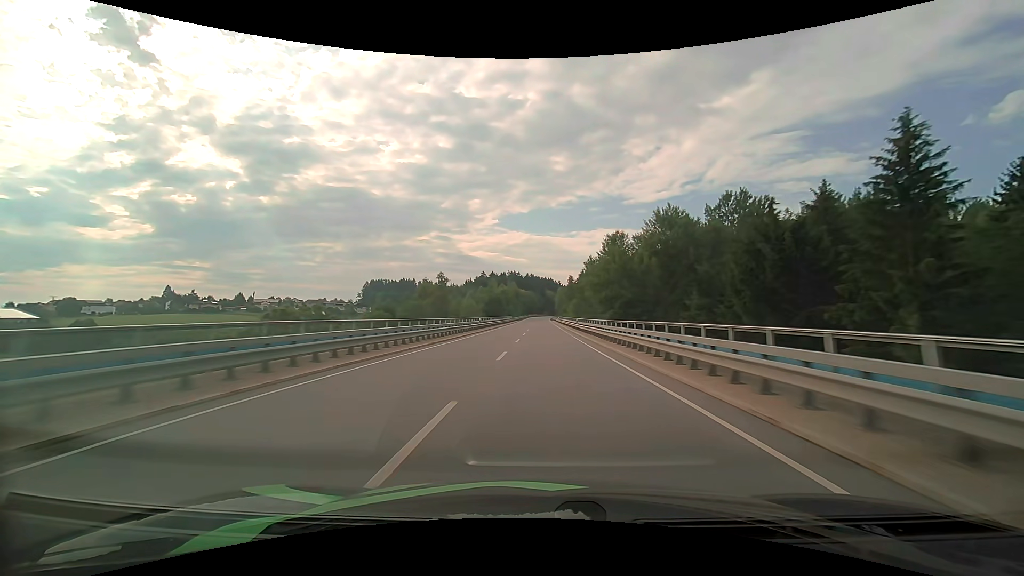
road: primary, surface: asphalt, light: Day
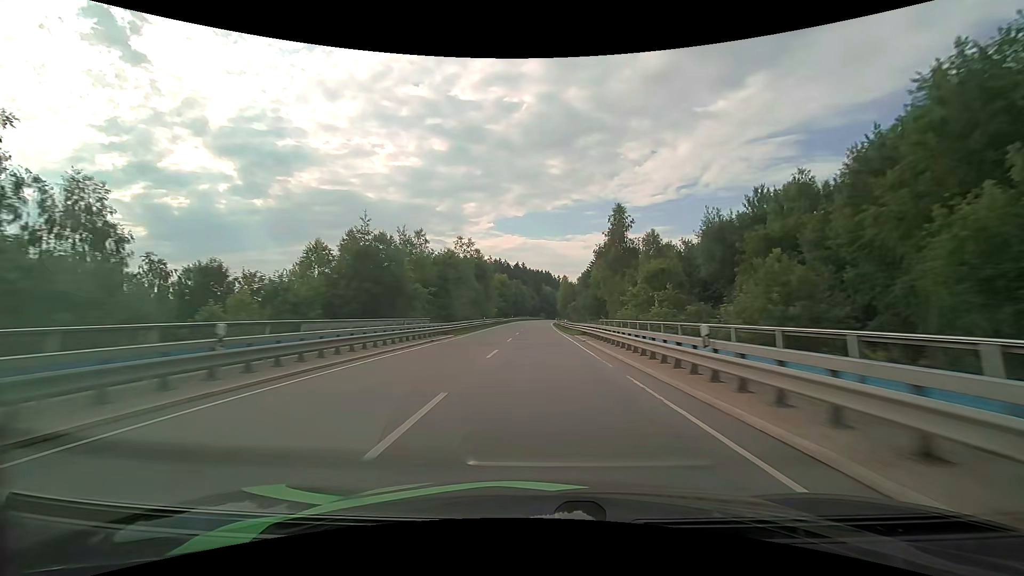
(+0.8, +93.6) m; +1°
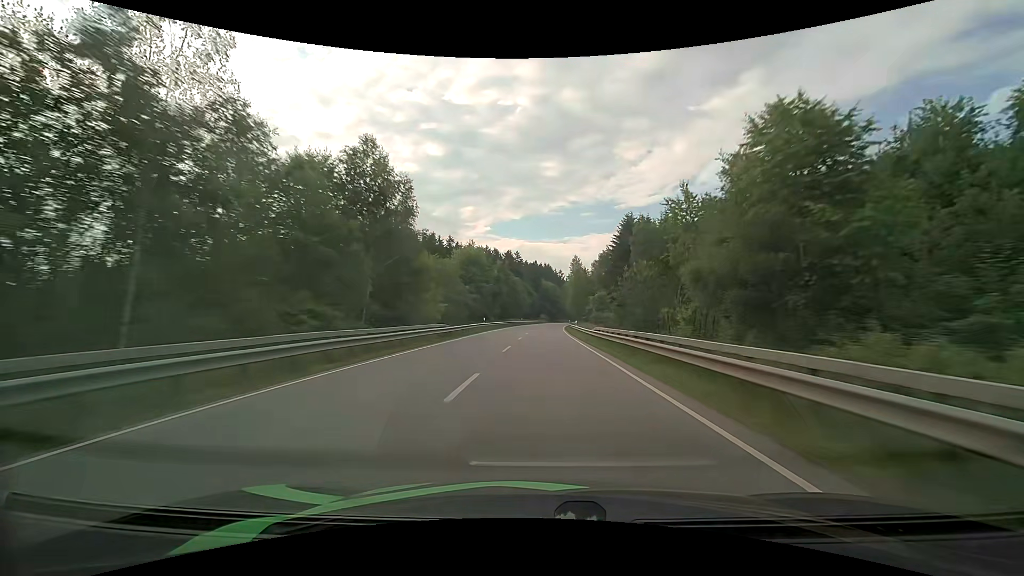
(-0.2, +55.9) m; 0°
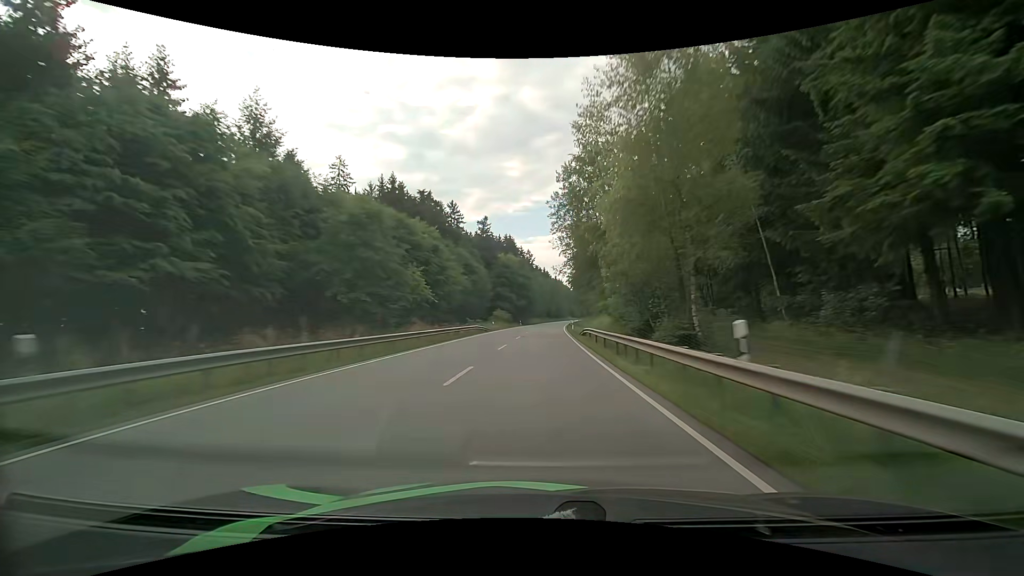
(+2.7, +92.4) m; +3°
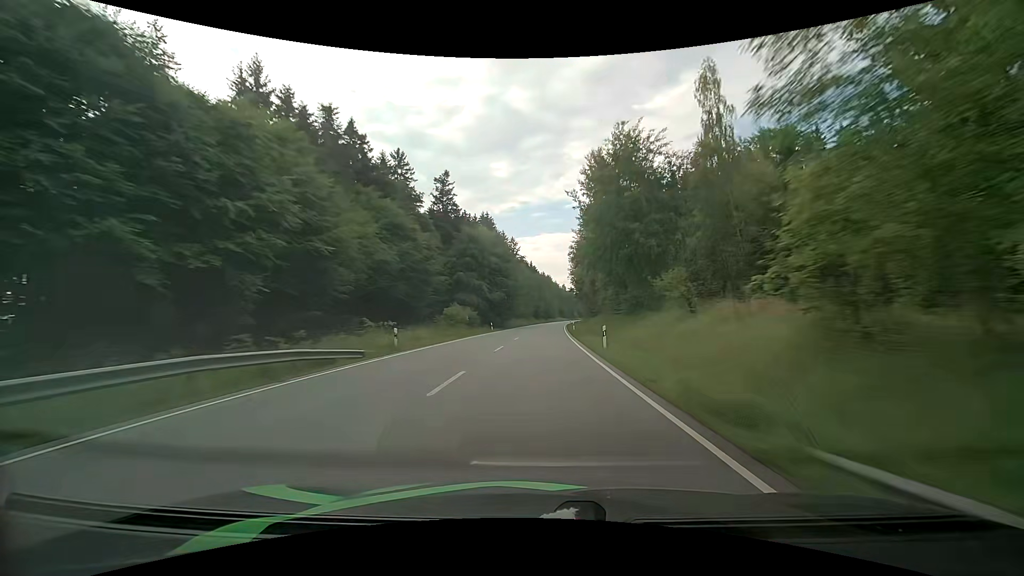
(+0.6, +36.8) m; +2°
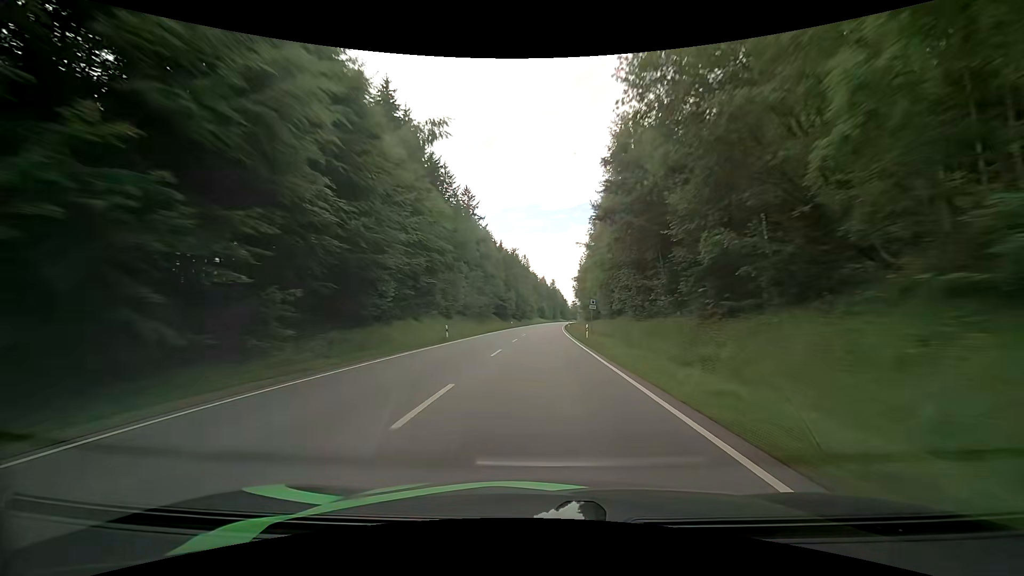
(+1.9, +73.6) m; +3°
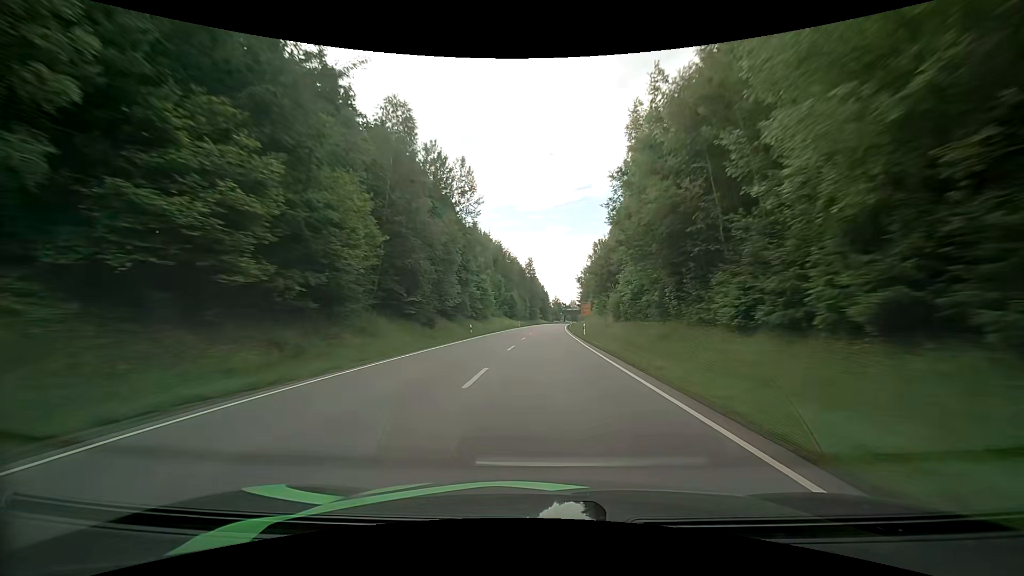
(+2.5, +90.9) m; +3°
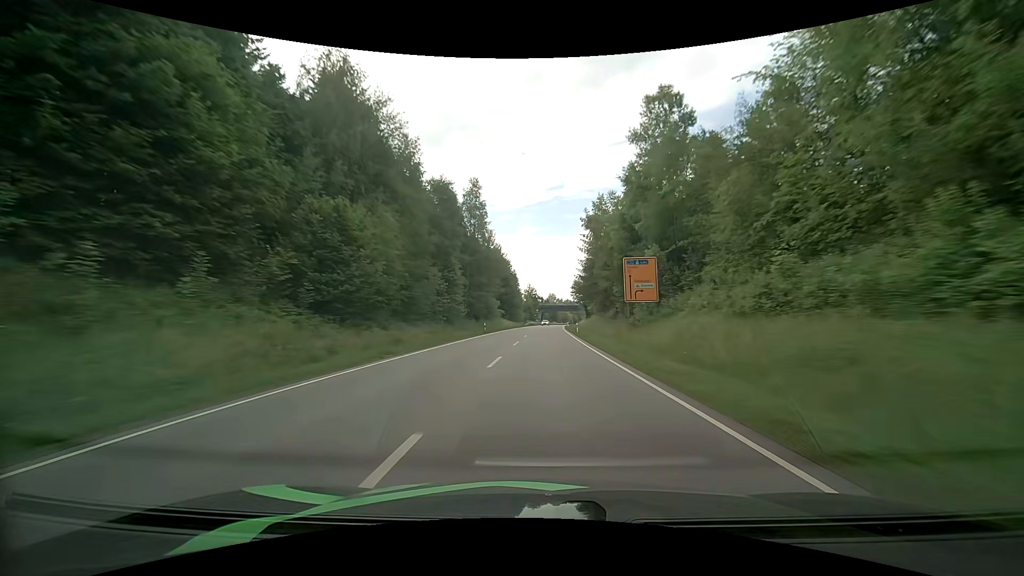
(+2.5, +90.6) m; +3°
(0, +10) (0, +20) (0, +30) (+1, +40) (+1, +50) (+1, +60) (+1, +70) (+2, +80) (+2, +90) (+3, +100) m
